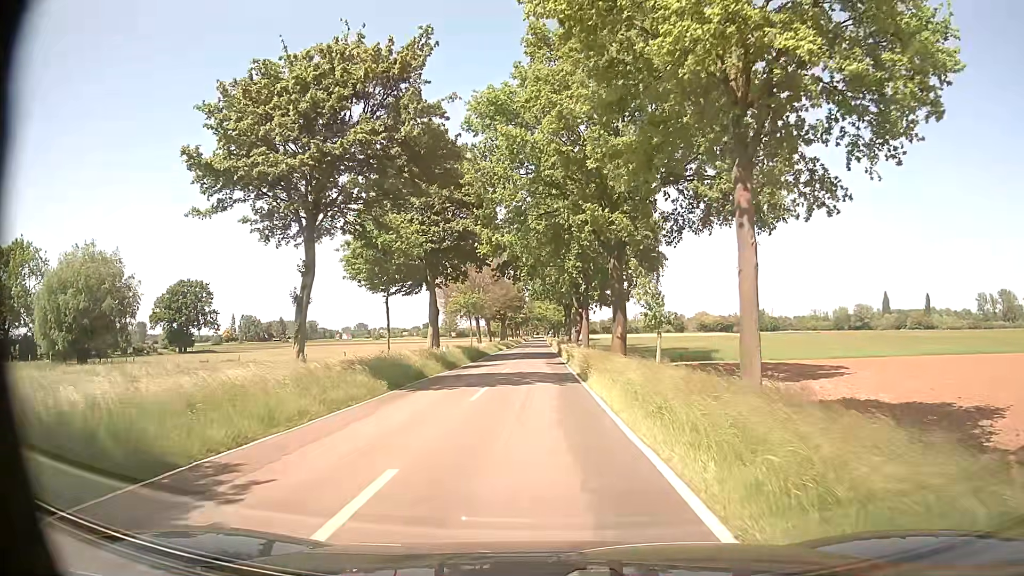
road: tertiary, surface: asphalt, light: Day
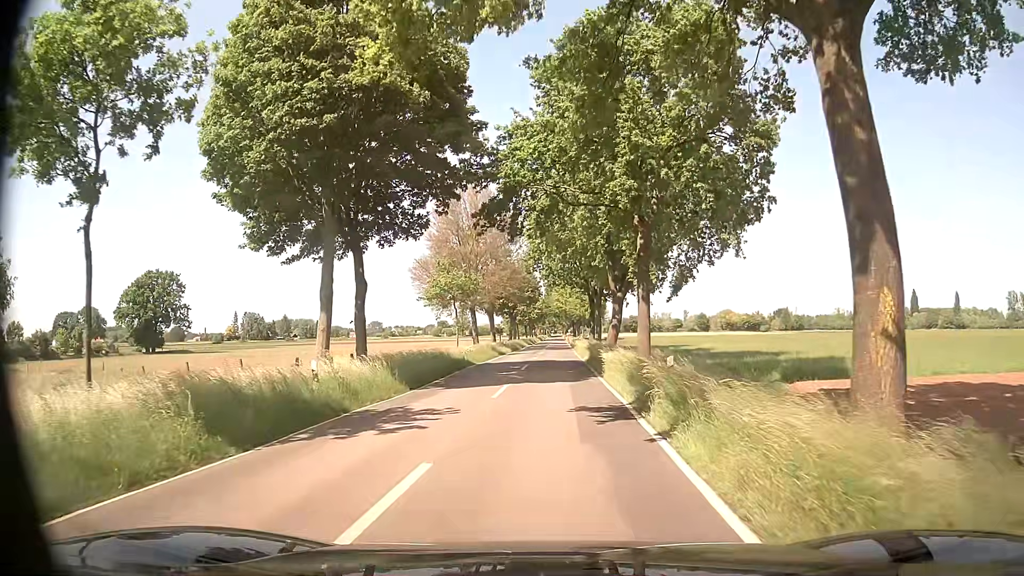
(-0.1, +23.0) m; -2°
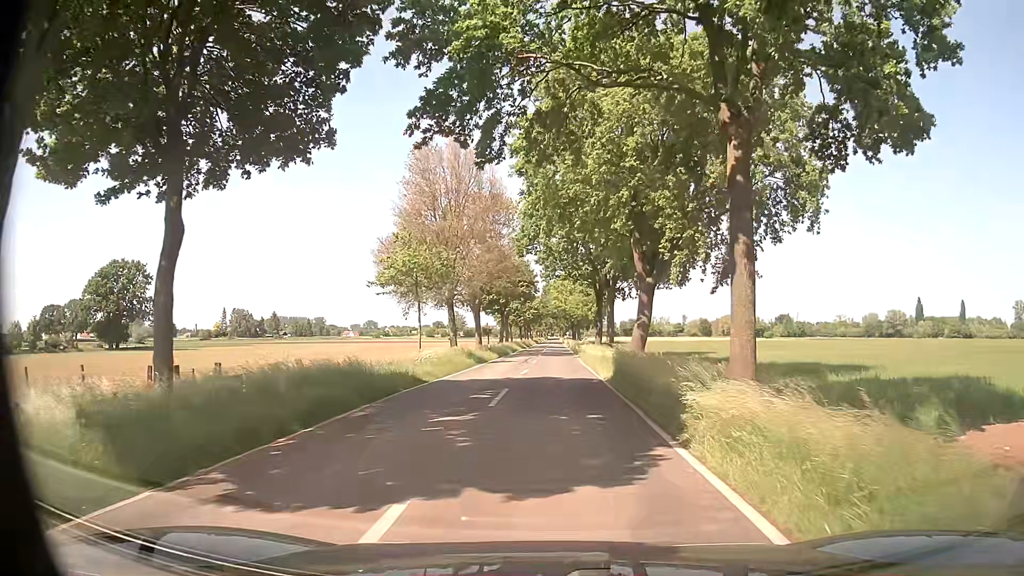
(+0.2, +13.6) m; +1°
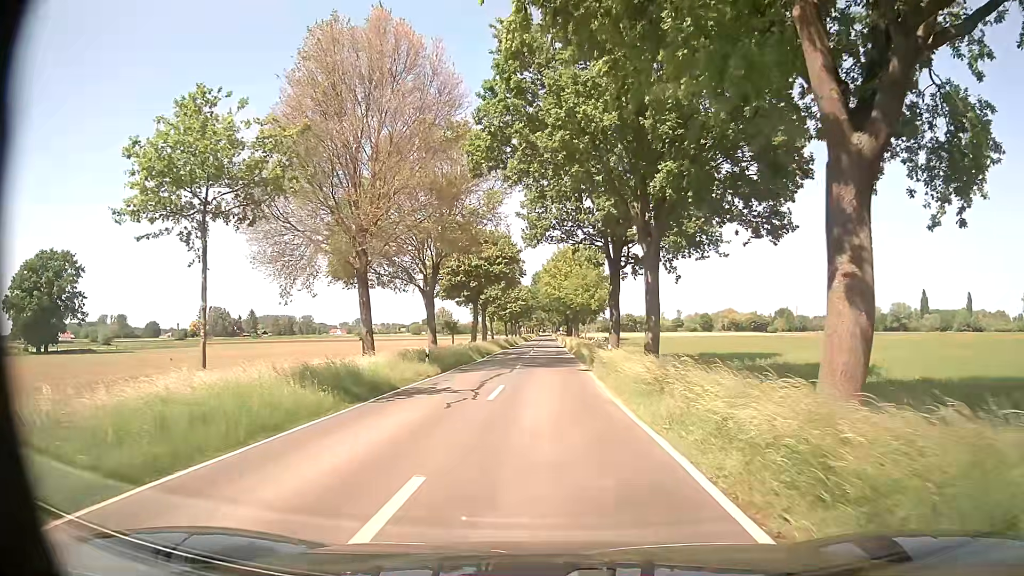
(+0.5, +22.3) m; +1°
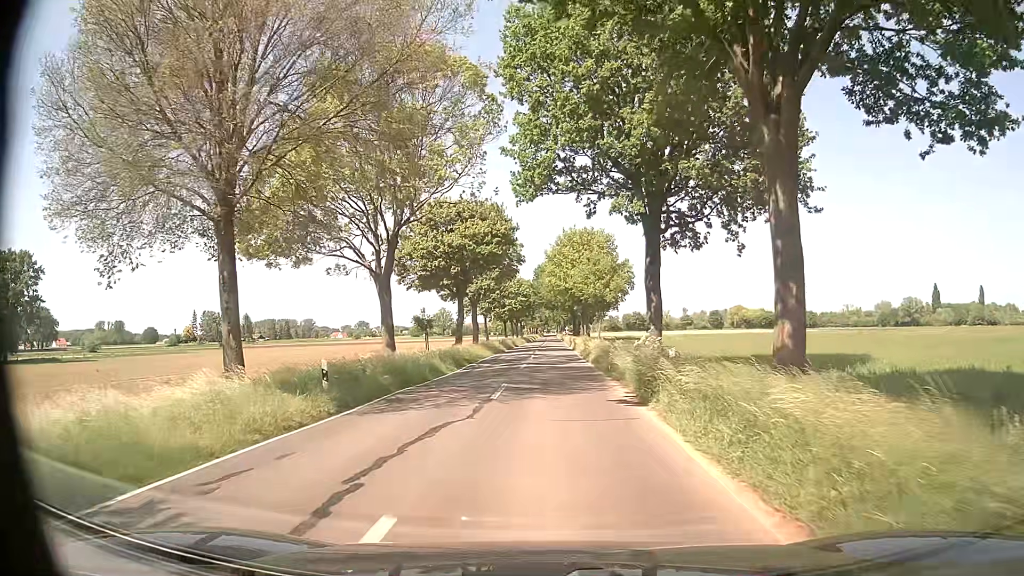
(-0.1, +13.5) m; 0°
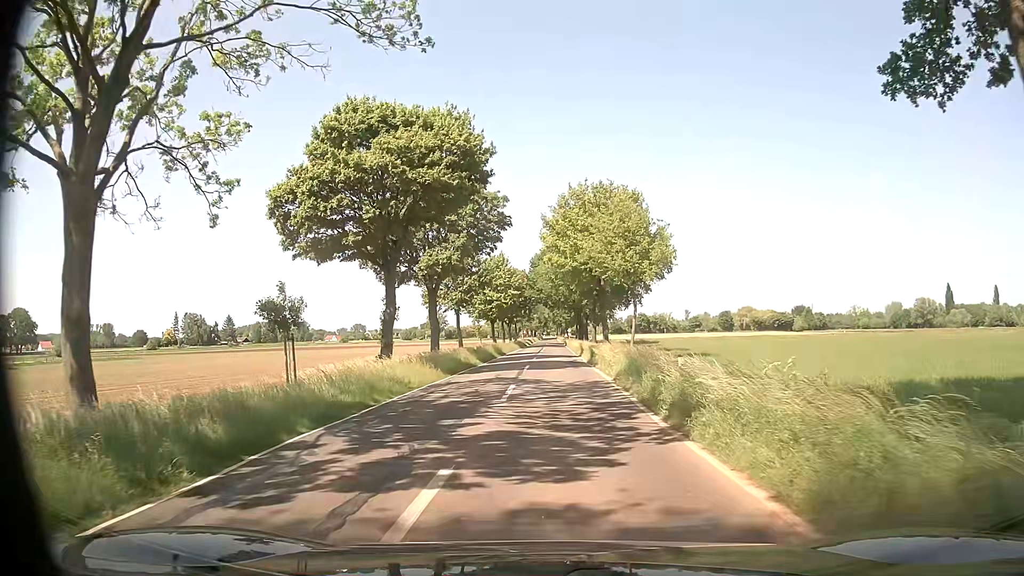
(-0.1, +22.4) m; 0°
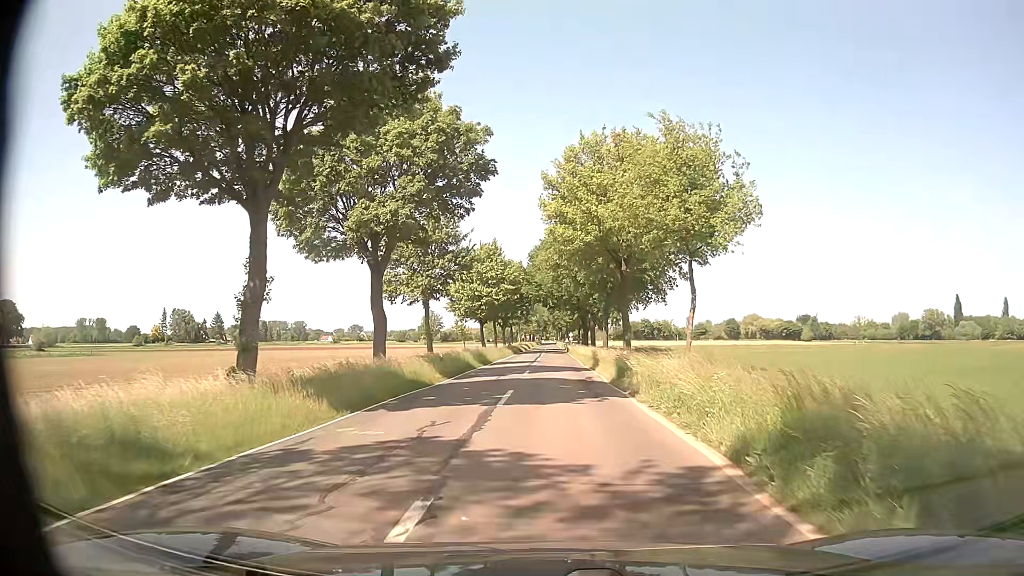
(-0.1, +13.4) m; -1°
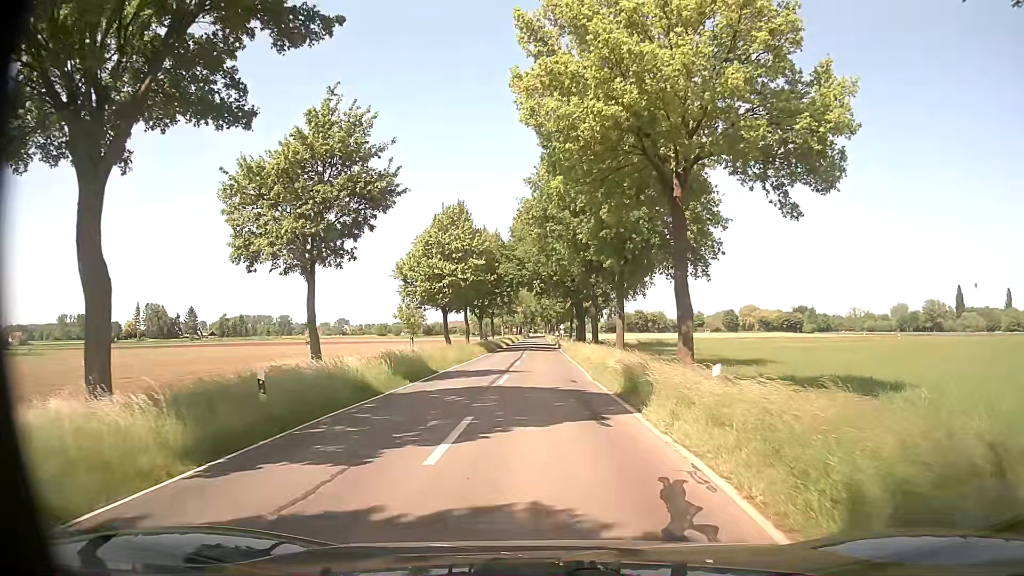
(+0.5, +17.7) m; +2°
(0, +10) (0, +20) (0, +30) (0, +40) (0, +50) (0, +60) (0, +70) (0, +80) (-1, +90) (-1, +100) m
